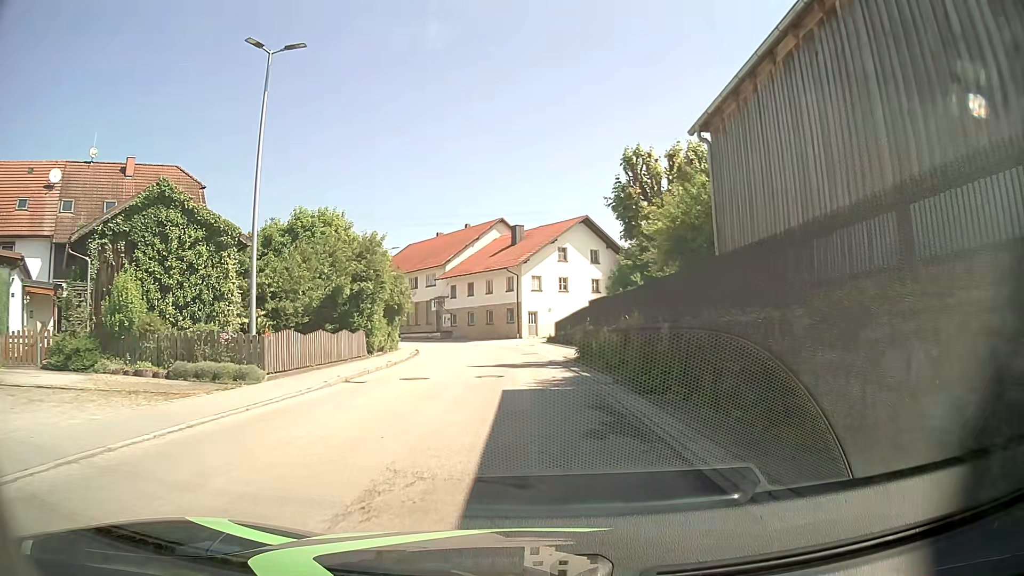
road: tertiary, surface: asphalt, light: Day
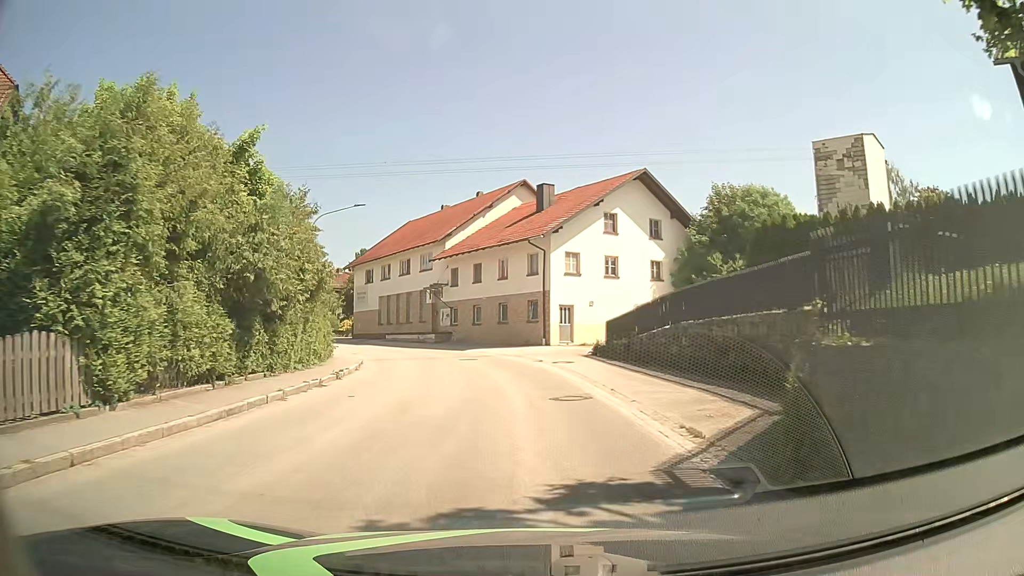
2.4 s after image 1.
(-0.6, +19.1) m; -2°
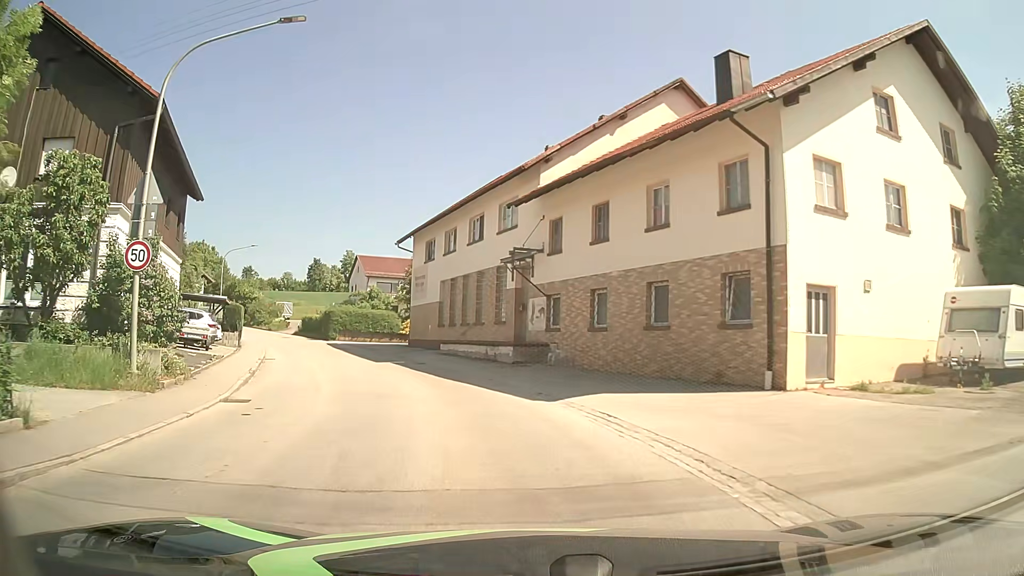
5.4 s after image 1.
(-2.0, +23.5) m; -11°
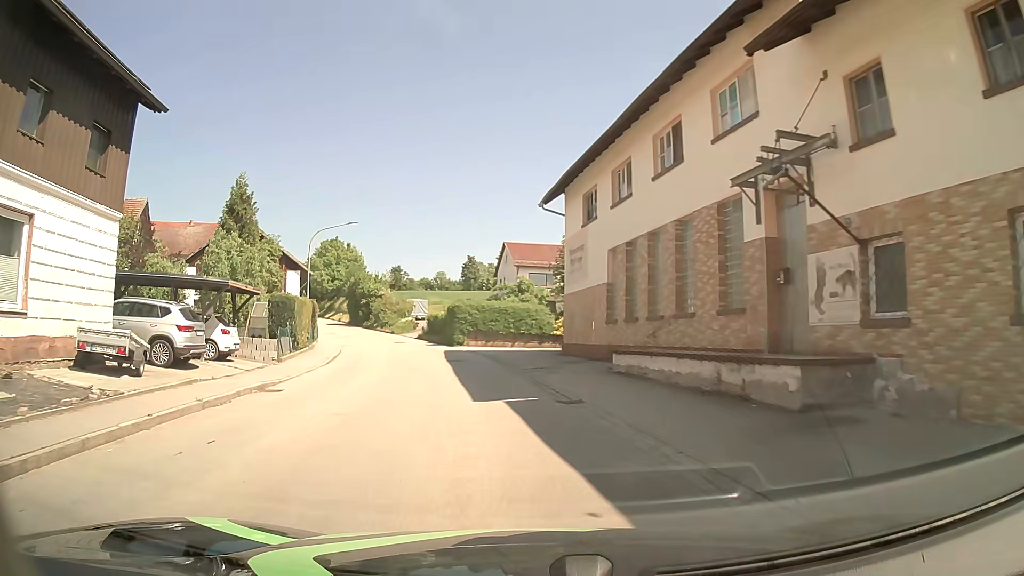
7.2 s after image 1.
(-1.7, +14.6) m; -14°
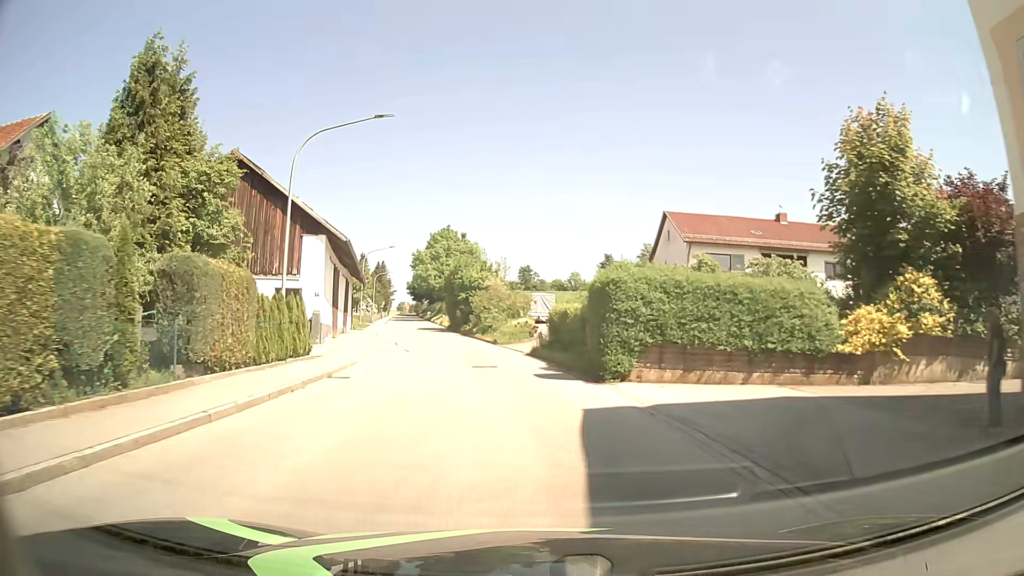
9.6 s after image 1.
(-2.8, +23.5) m; -11°
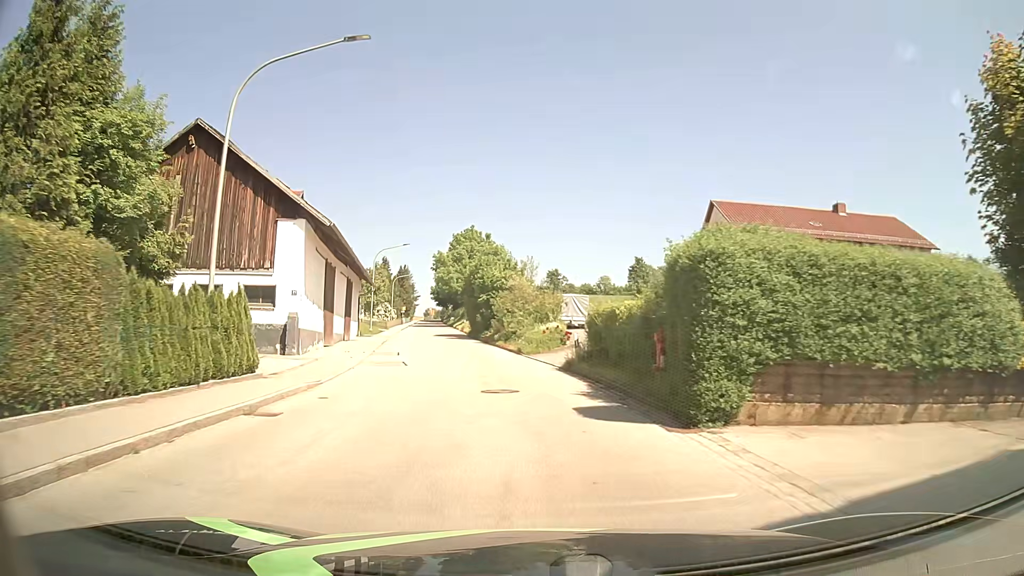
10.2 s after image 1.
(-0.1, +6.5) m; -2°
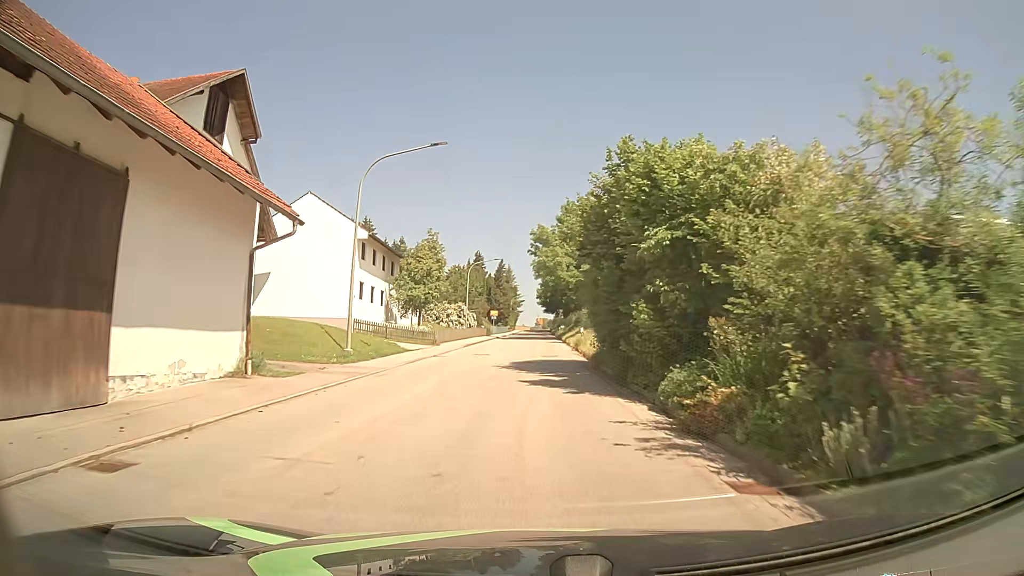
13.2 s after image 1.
(-3.3, +34.6) m; -9°
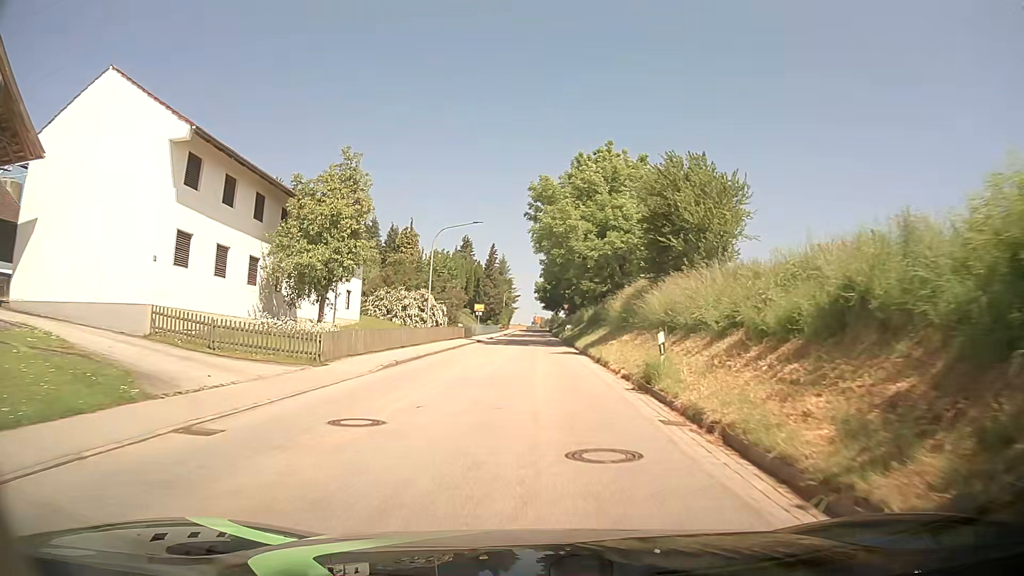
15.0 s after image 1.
(-0.1, +22.2) m; 0°
